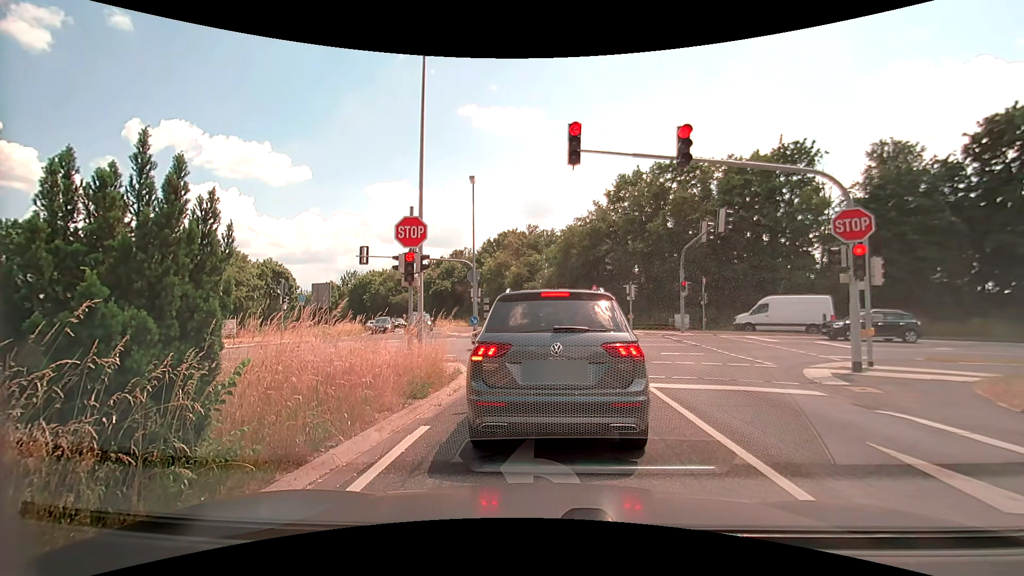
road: secondary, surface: asphalt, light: Day
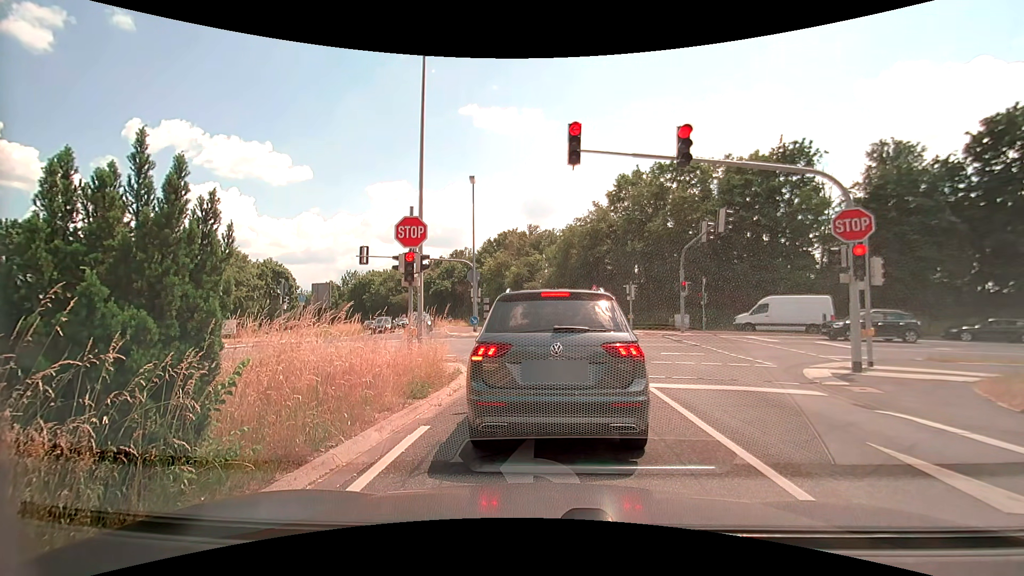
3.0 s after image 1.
(0.0, 0.0) m; 0°
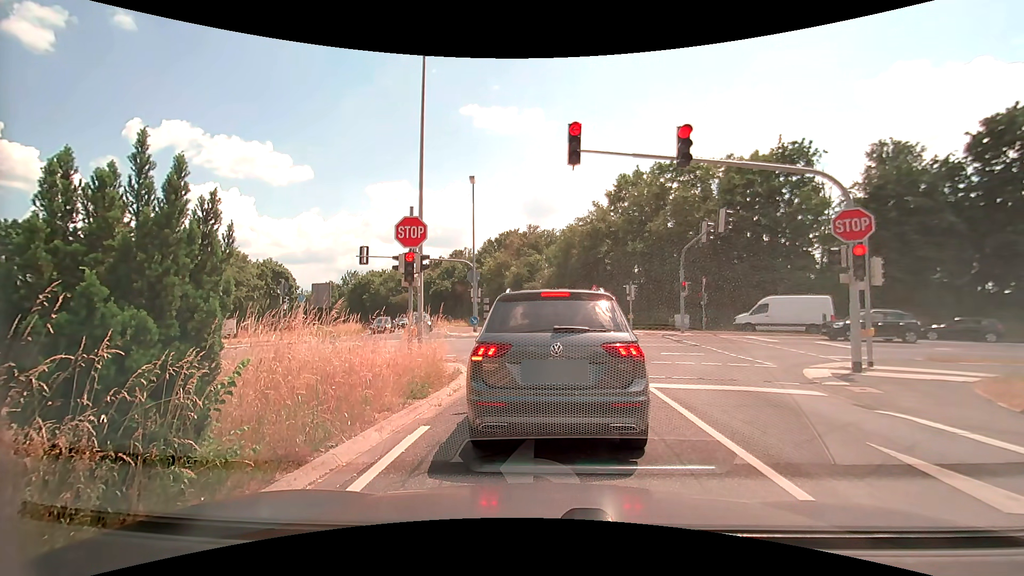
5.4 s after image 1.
(0.0, 0.0) m; 0°
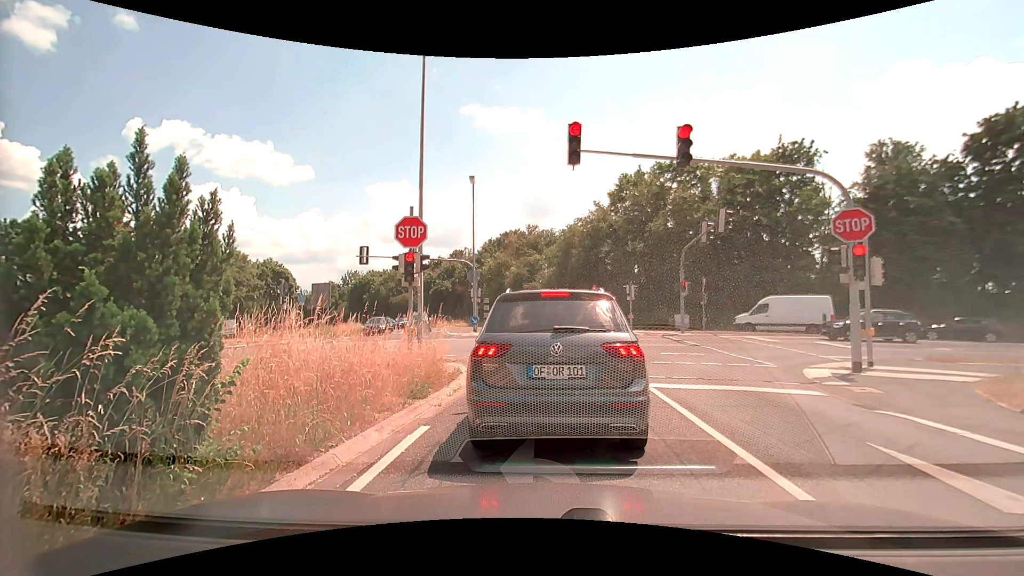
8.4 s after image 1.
(0.0, 0.0) m; 0°
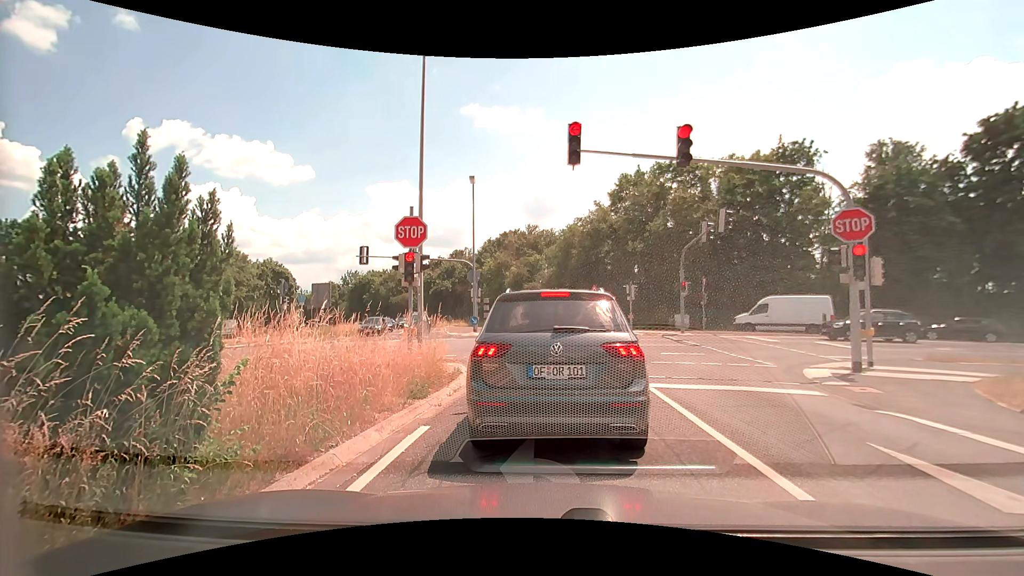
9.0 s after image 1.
(0.0, 0.0) m; 0°
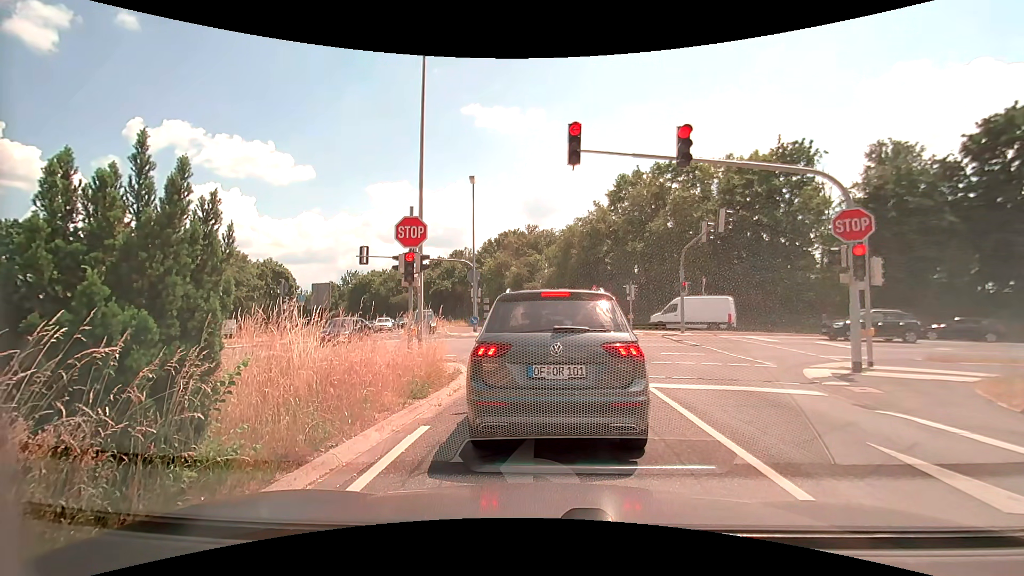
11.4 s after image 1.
(0.0, 0.0) m; 0°
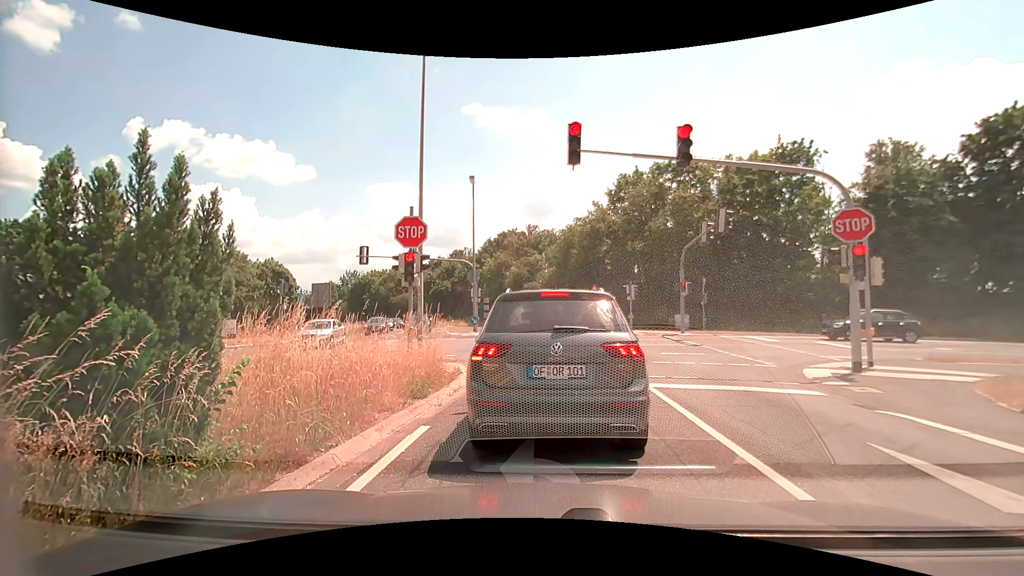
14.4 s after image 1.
(0.0, 0.0) m; 0°
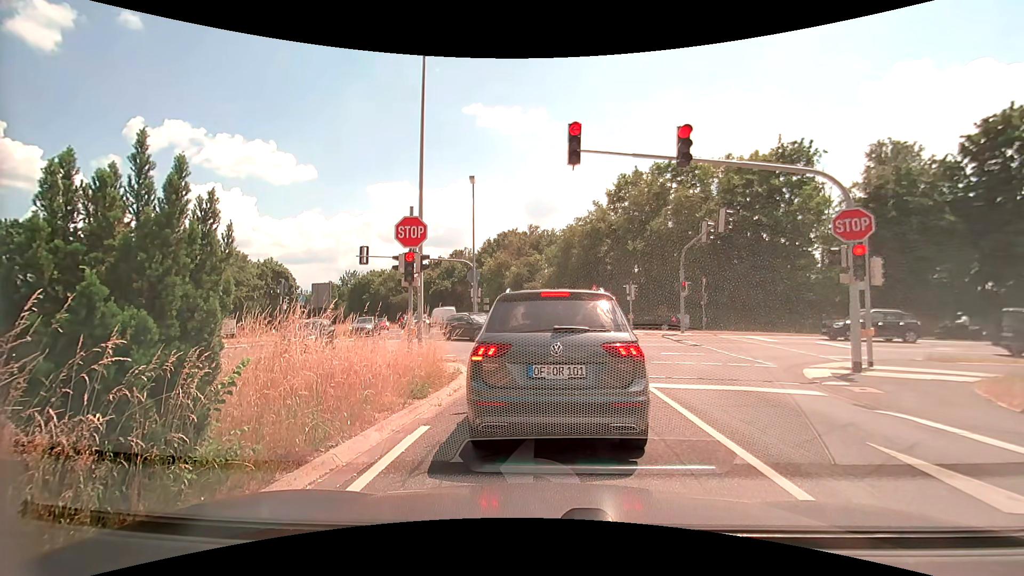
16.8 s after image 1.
(0.0, 0.0) m; 0°
(0, +10) (-2, +20) (-8, +27) (-18, +30) (-28, +29) (-38, +28) (-48, +27) (-58, +26) (-68, +25) (-77, +23) m
